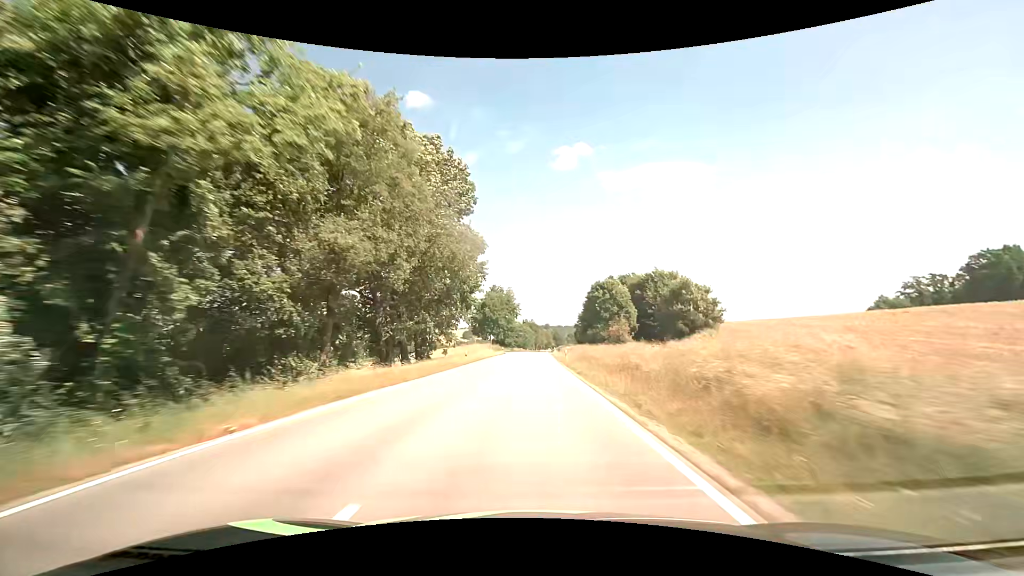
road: secondary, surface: asphalt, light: Day
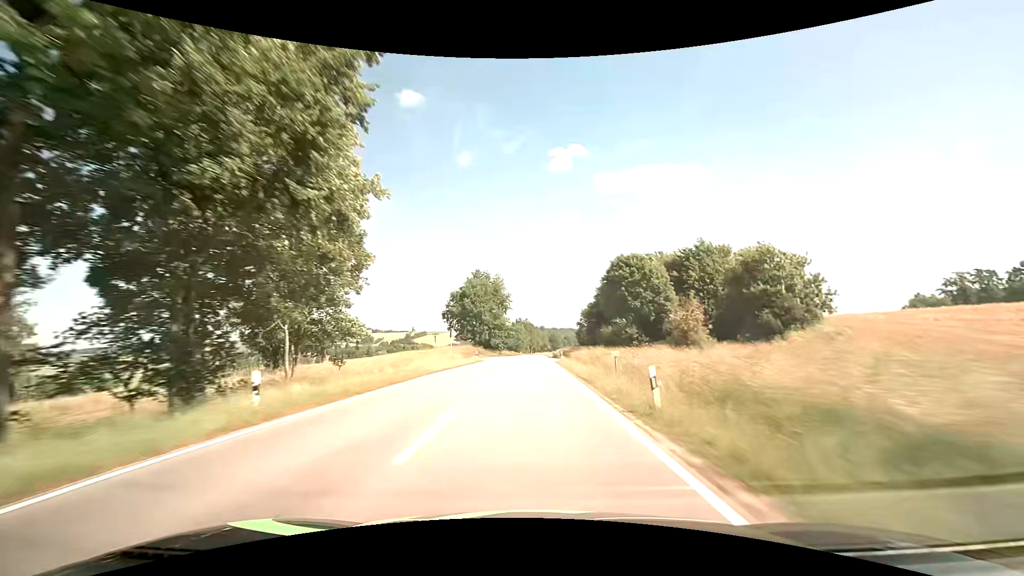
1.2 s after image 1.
(+0.2, +30.4) m; +1°
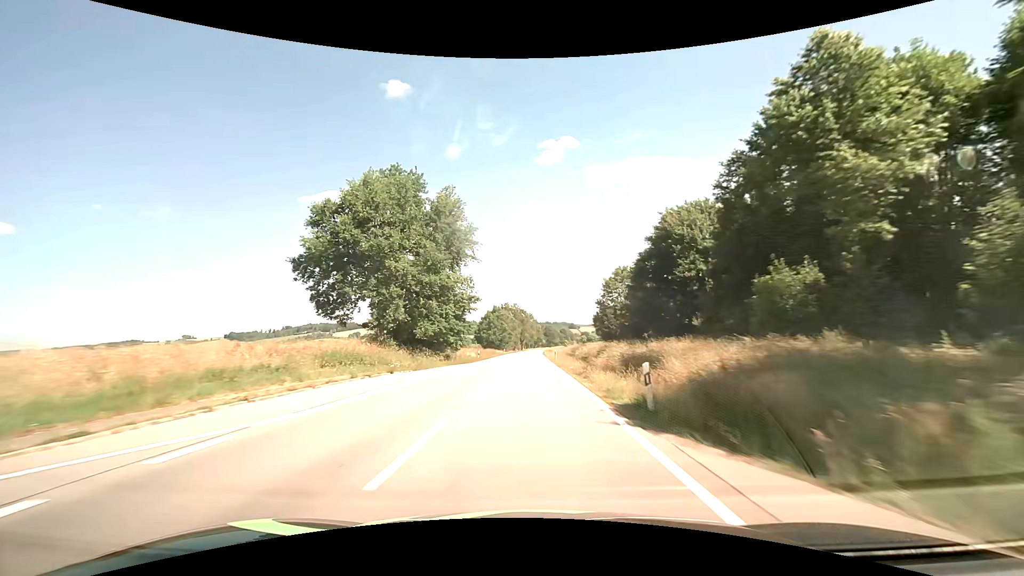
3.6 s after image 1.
(+0.2, +60.9) m; +1°
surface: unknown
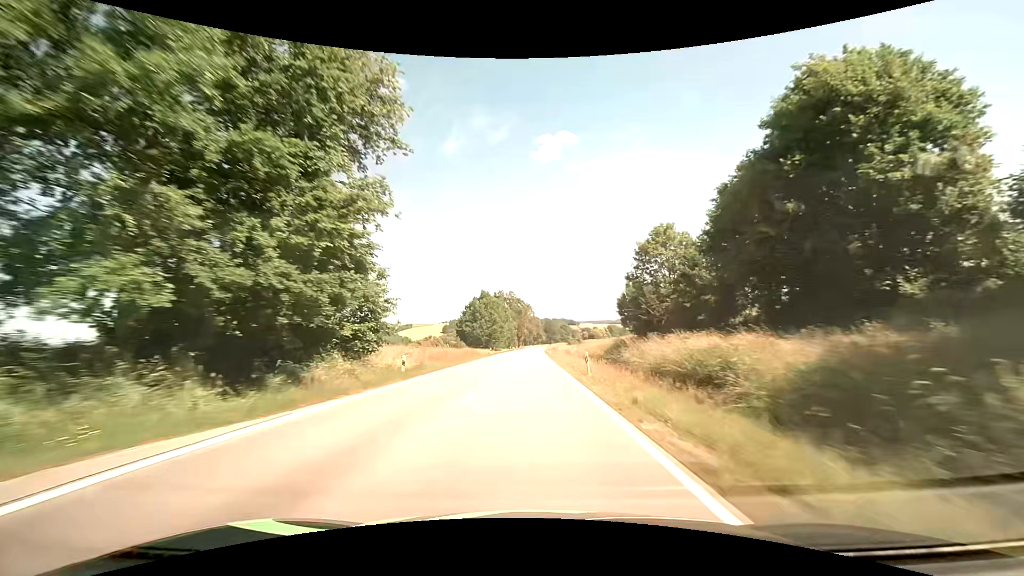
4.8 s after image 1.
(+0.1, +30.6) m; 0°
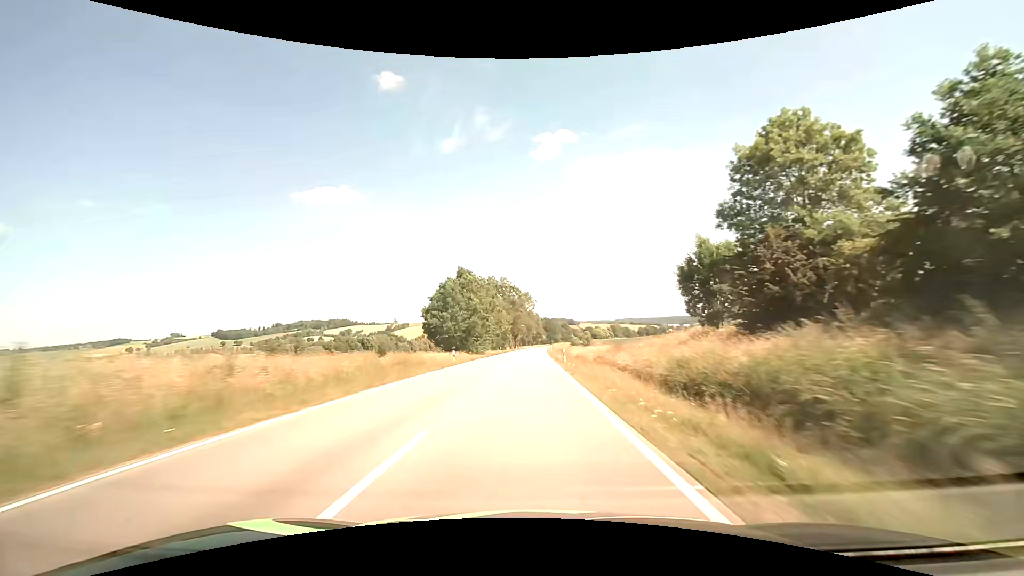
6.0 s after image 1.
(0.0, +30.7) m; 0°
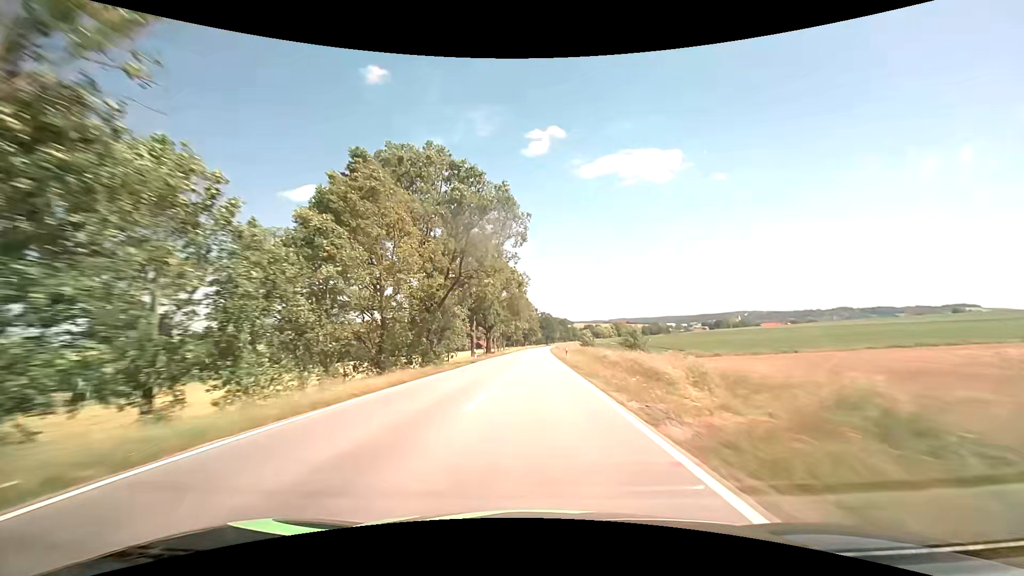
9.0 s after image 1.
(+0.6, +77.4) m; +1°
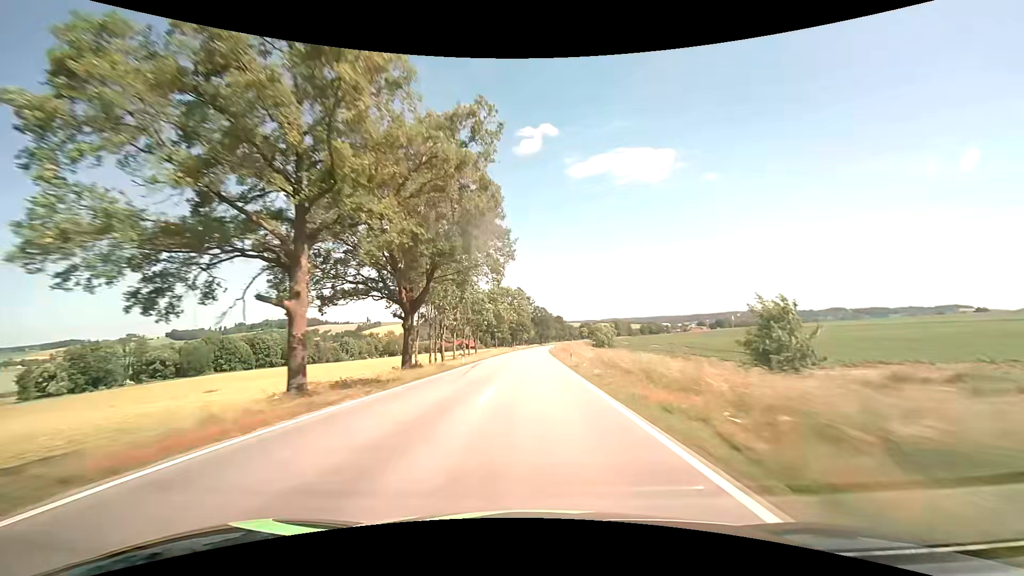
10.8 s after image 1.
(+0.3, +46.4) m; +1°
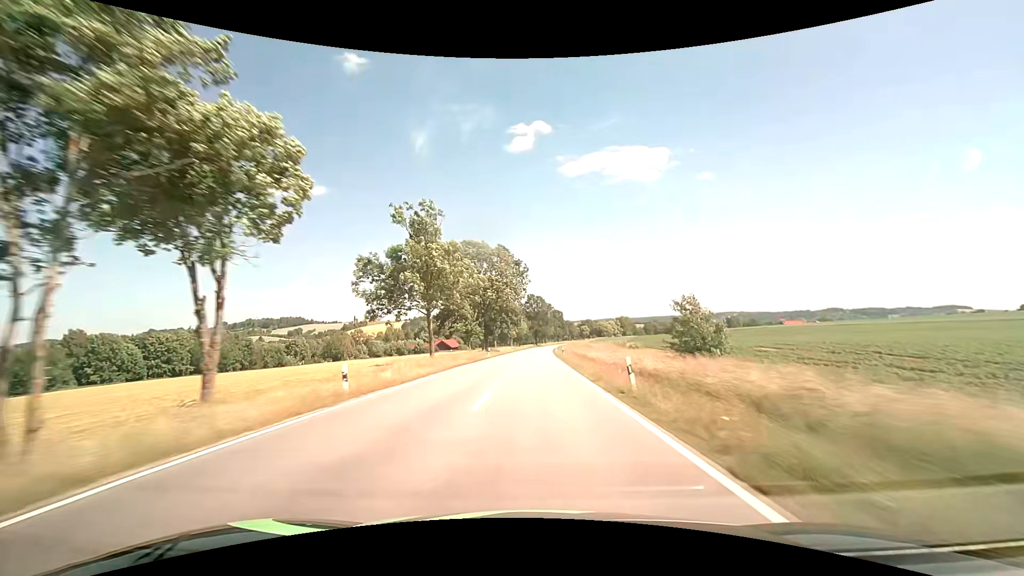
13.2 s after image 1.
(+0.4, +61.5) m; +1°
(0, +10) (0, +20) (0, +30) (0, +40) (0, +50) (+1, +60) (+1, +70) (+1, +80) (+2, +90) (+2, +100) m
